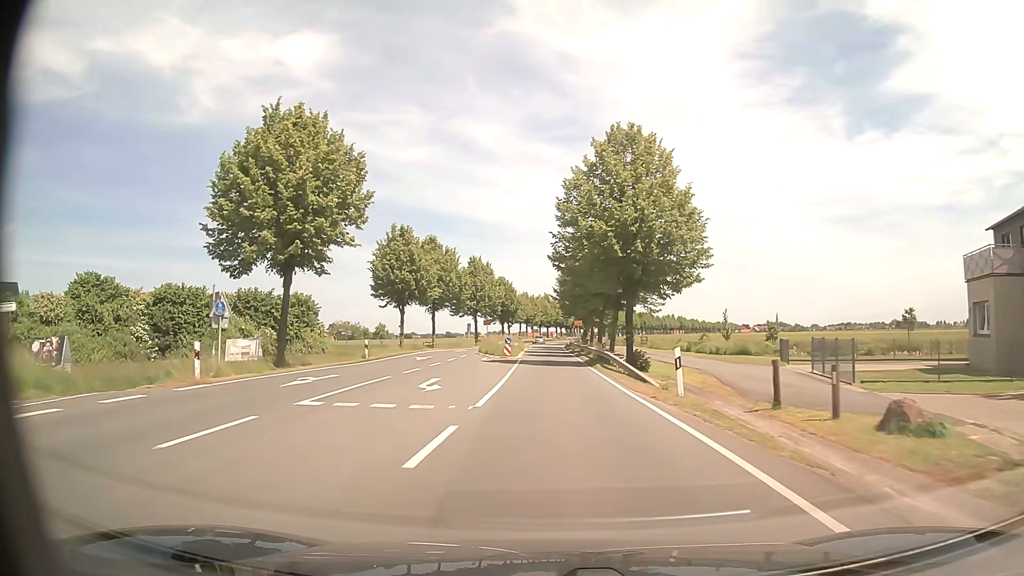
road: primary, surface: asphalt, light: Day
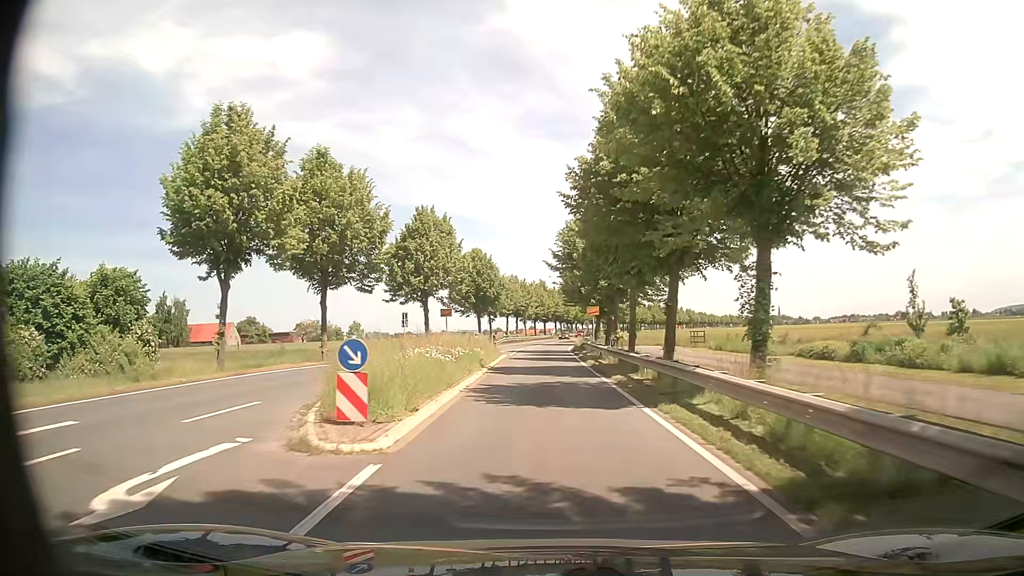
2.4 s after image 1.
(+0.1, +32.1) m; 0°
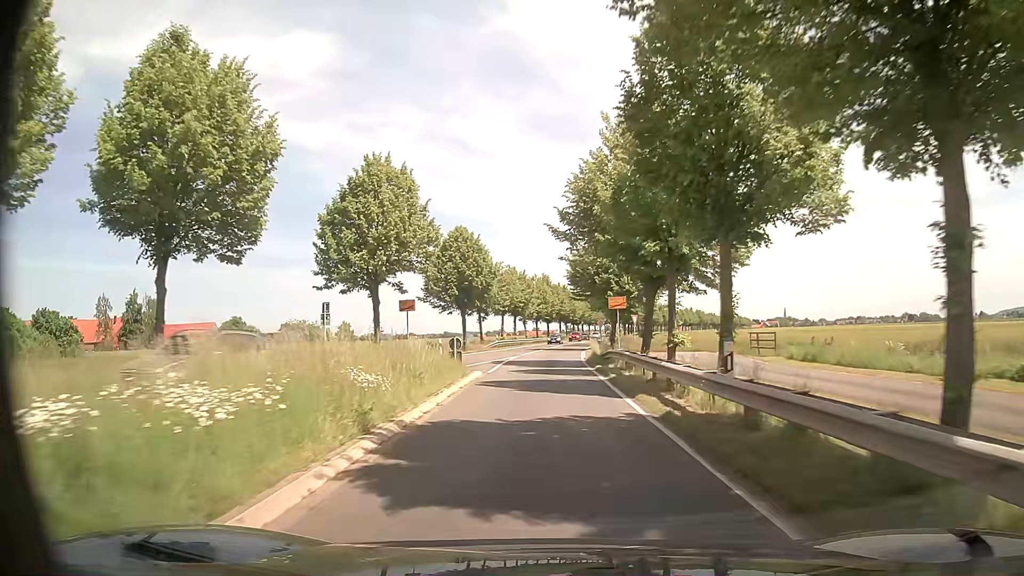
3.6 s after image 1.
(-0.1, +15.9) m; -1°
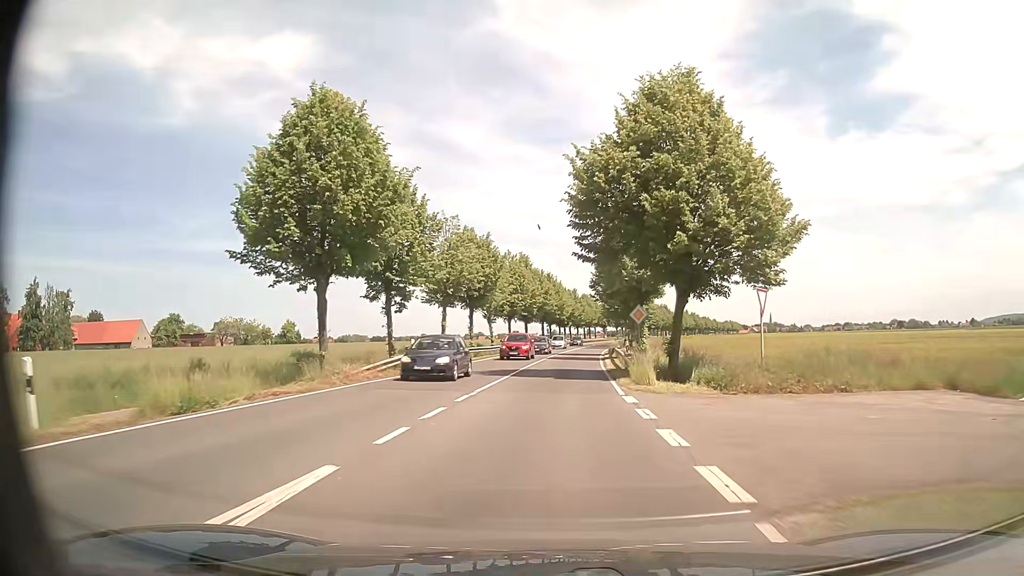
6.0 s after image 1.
(+0.4, +33.5) m; +2°
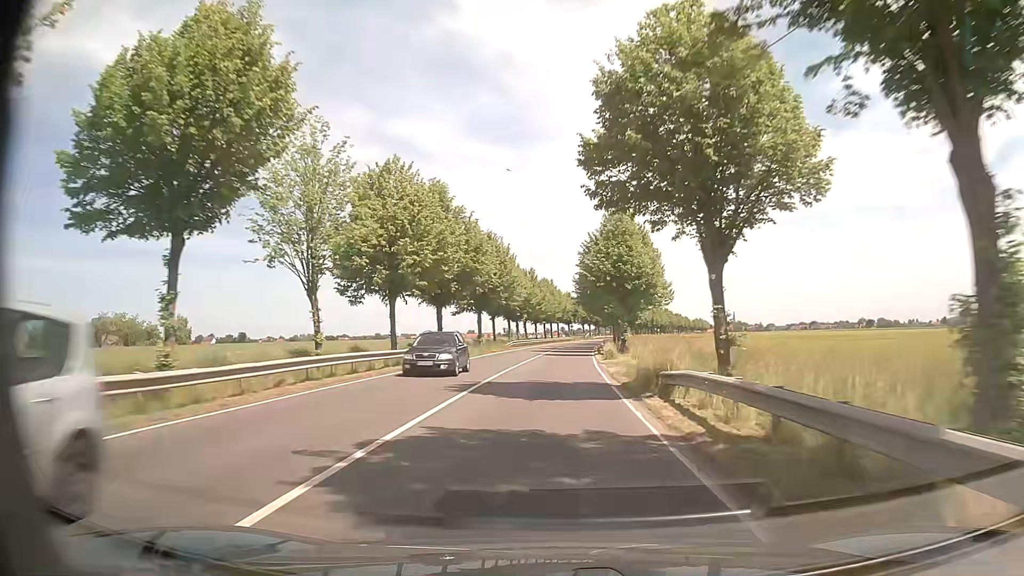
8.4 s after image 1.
(+1.8, +38.8) m; +4°
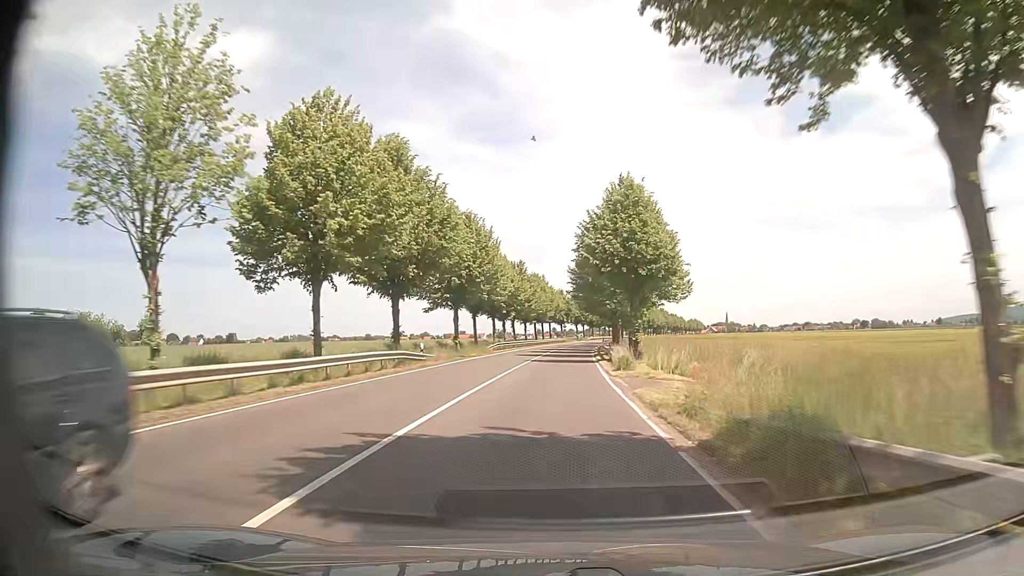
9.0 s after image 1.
(0.0, +10.5) m; 0°
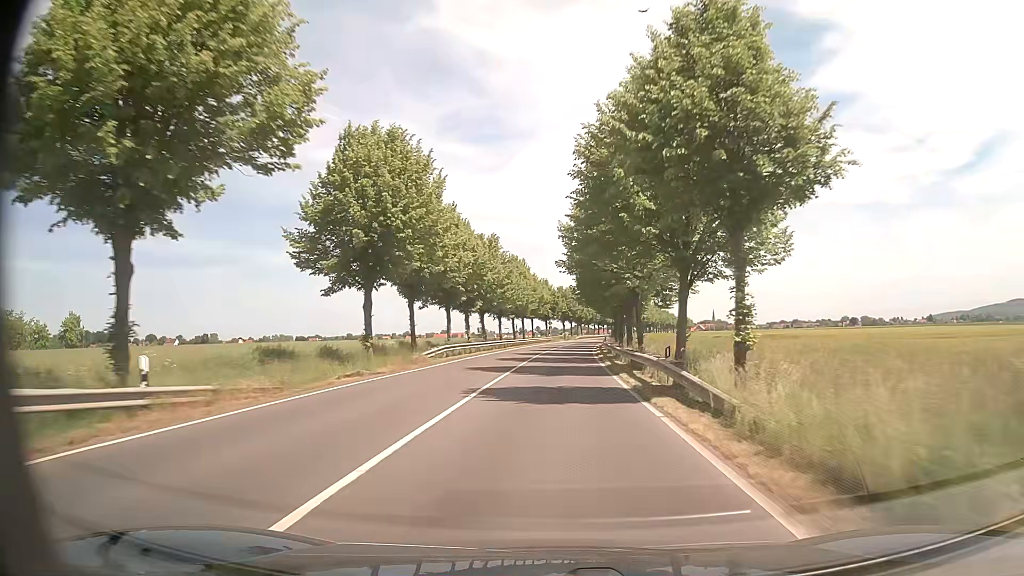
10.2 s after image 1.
(+0.3, +21.9) m; +2°
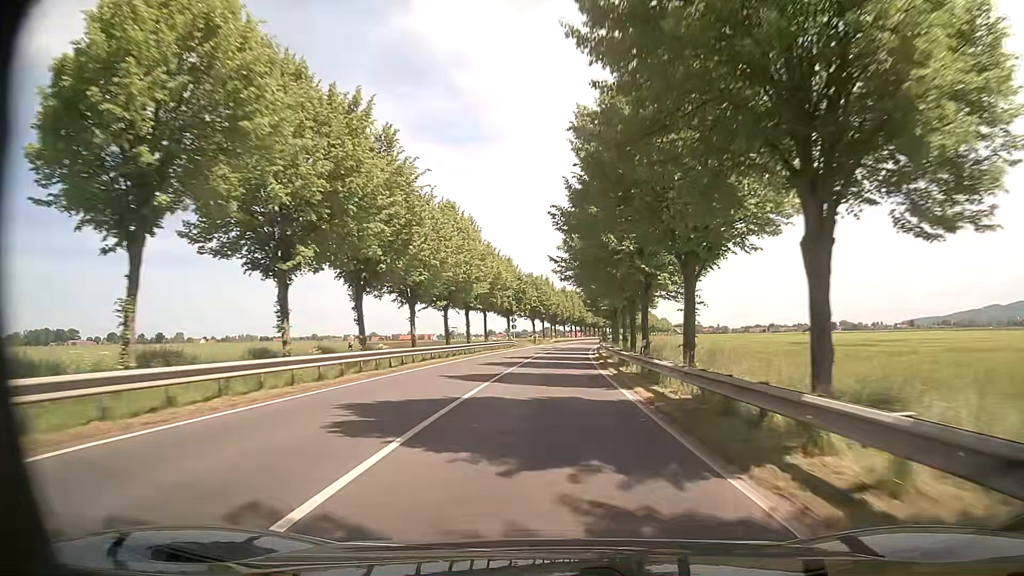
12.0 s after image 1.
(+0.6, +35.0) m; +2°
(0, +10) (0, +20) (+1, +30) (+1, +40) (+1, +50) (+2, +60) (+3, +70) (+4, +80) (+5, +90) (+6, +100) m
